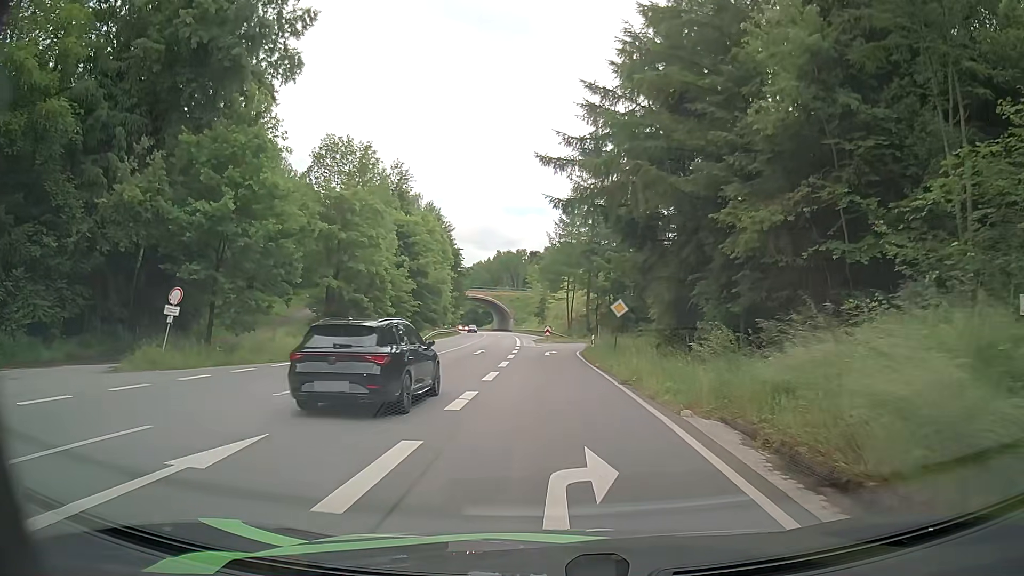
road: primary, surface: asphalt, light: Day
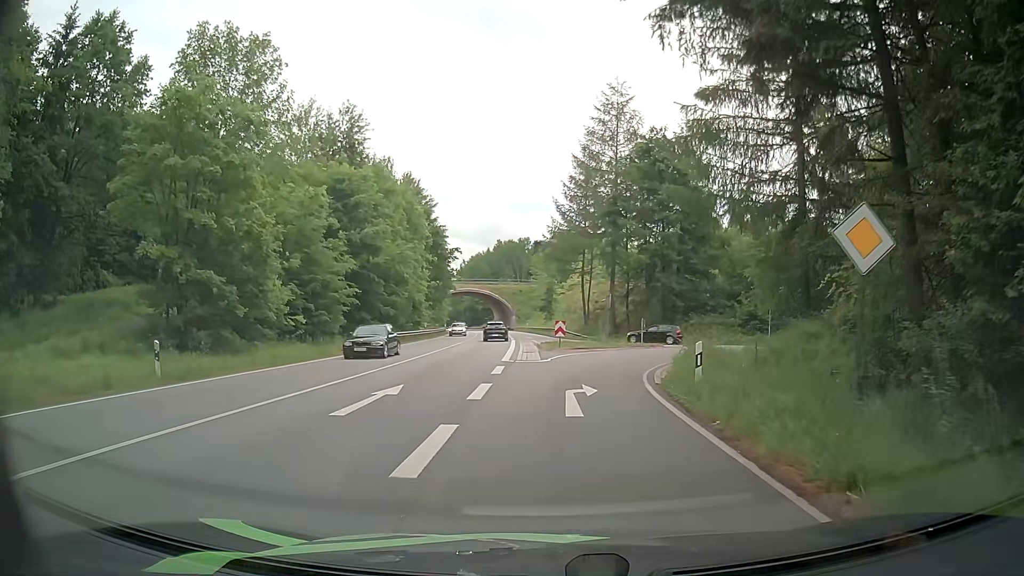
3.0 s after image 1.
(-0.3, +22.9) m; -1°
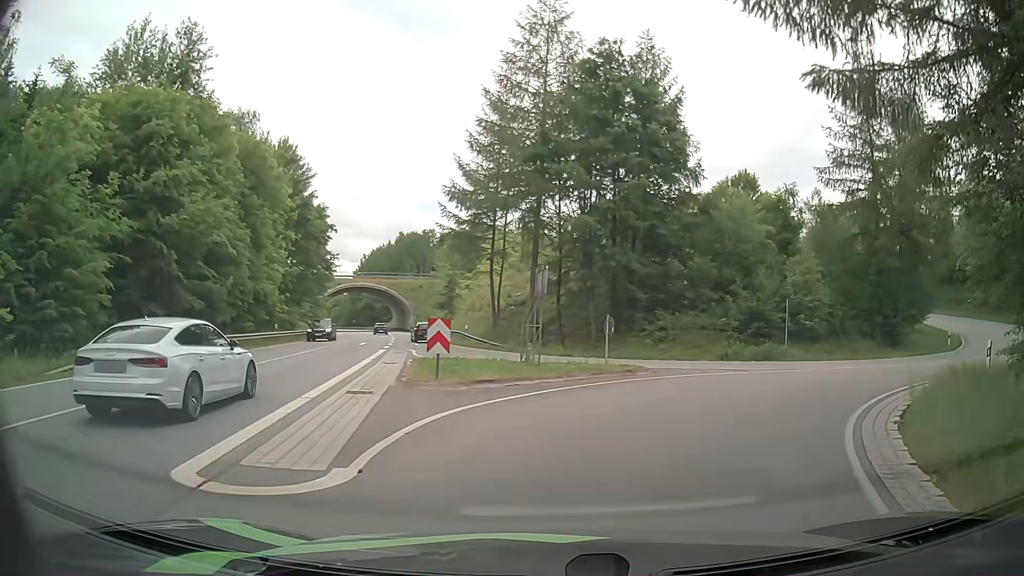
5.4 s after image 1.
(+0.8, +18.2) m; +8°
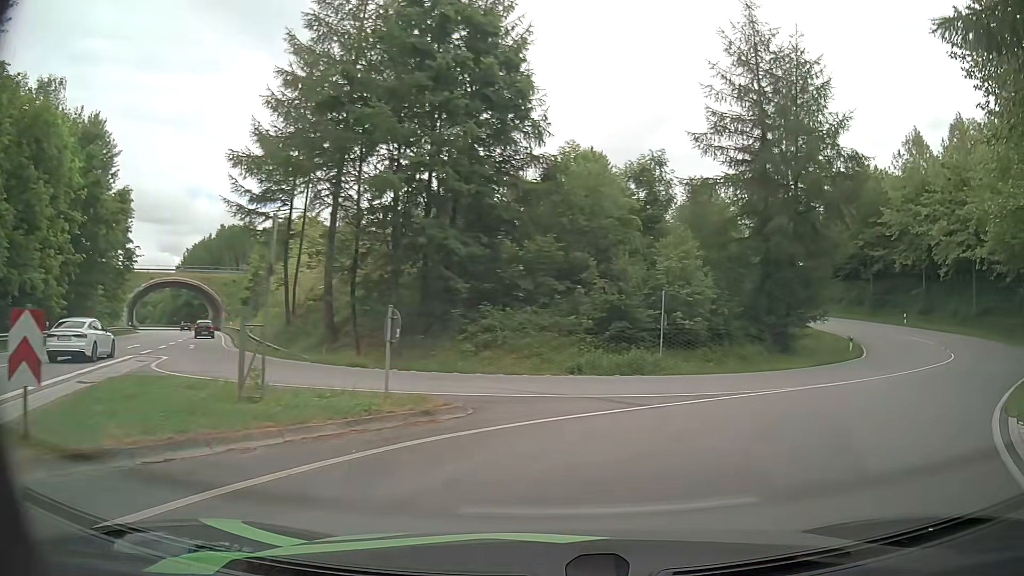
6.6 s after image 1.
(+0.9, +8.4) m; +14°
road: primary_link
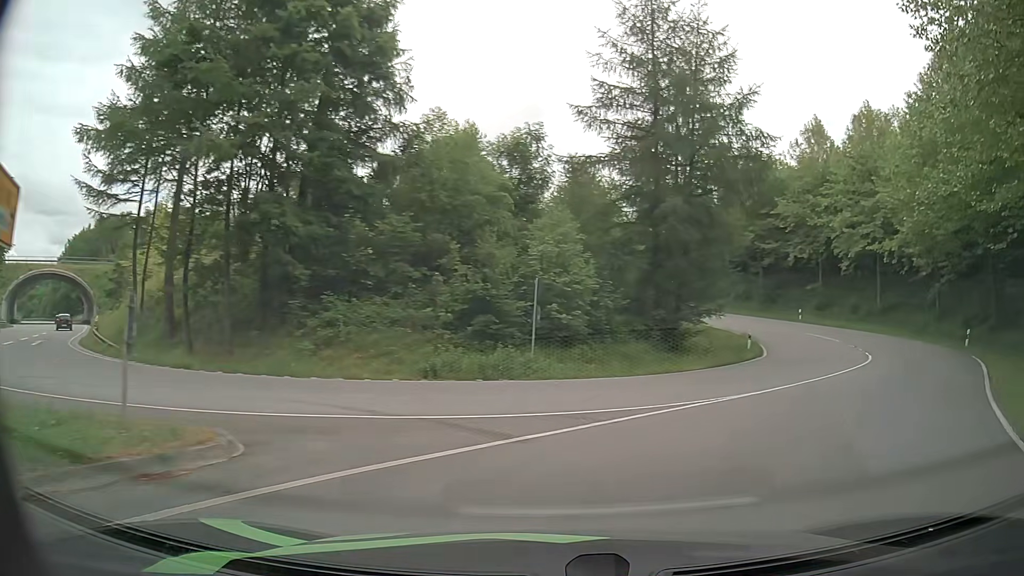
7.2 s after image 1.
(+0.3, +3.7) m; +10°
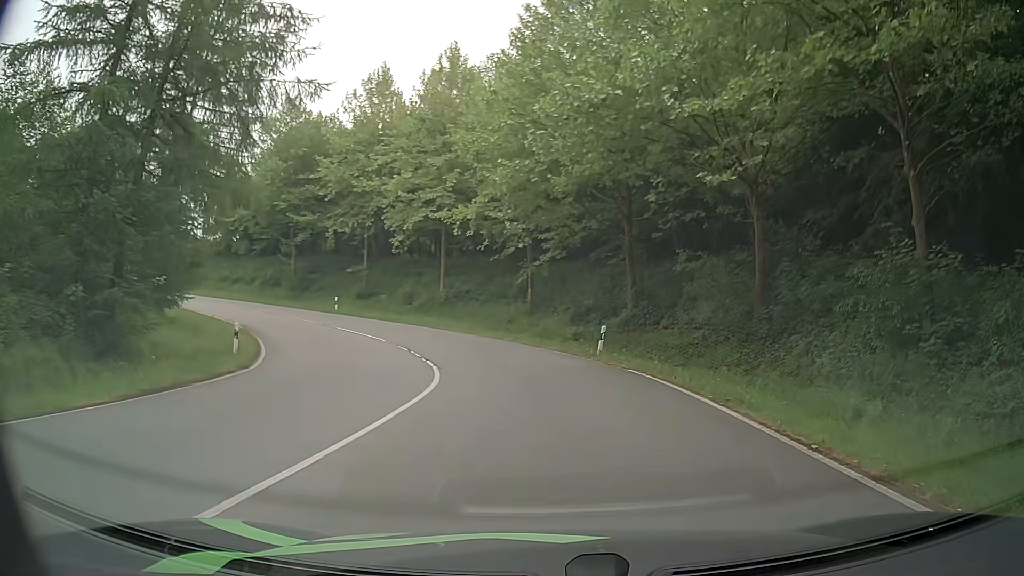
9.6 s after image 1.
(+4.6, +11.7) m; +40°
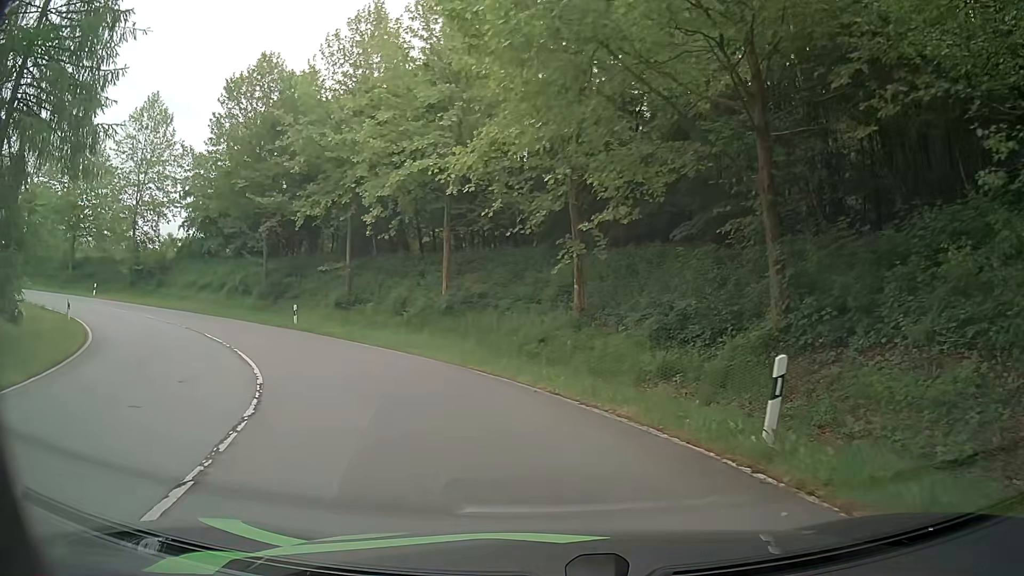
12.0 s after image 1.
(+0.1, +14.8) m; -4°
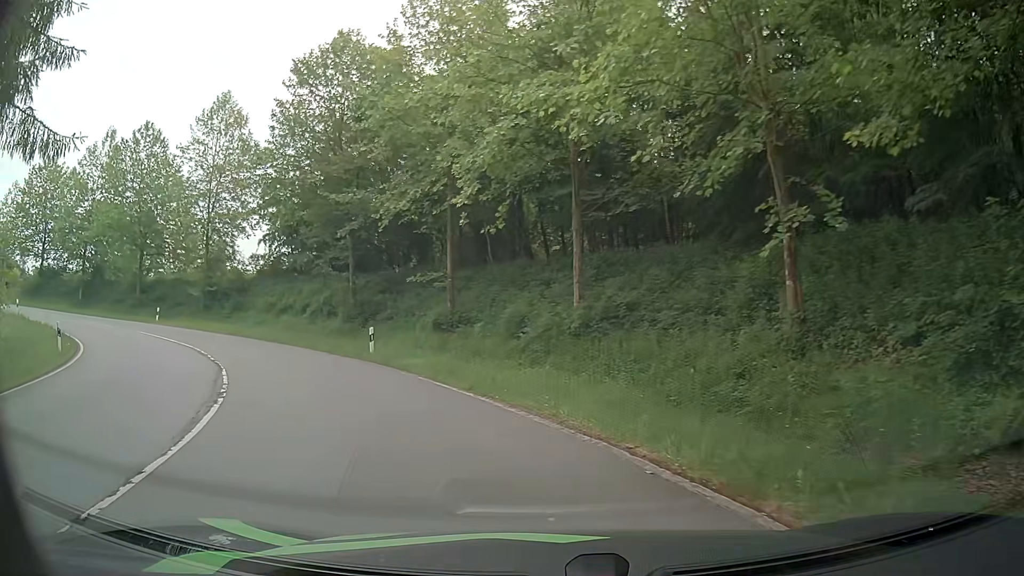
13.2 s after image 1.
(-0.8, +8.5) m; -11°
(-2, +10) (-6, +19) (-13, +26) (-21, +32) (-29, +37) (-39, +40) (-49, +42) (-59, +43) (-68, +46) (-76, +52) m
